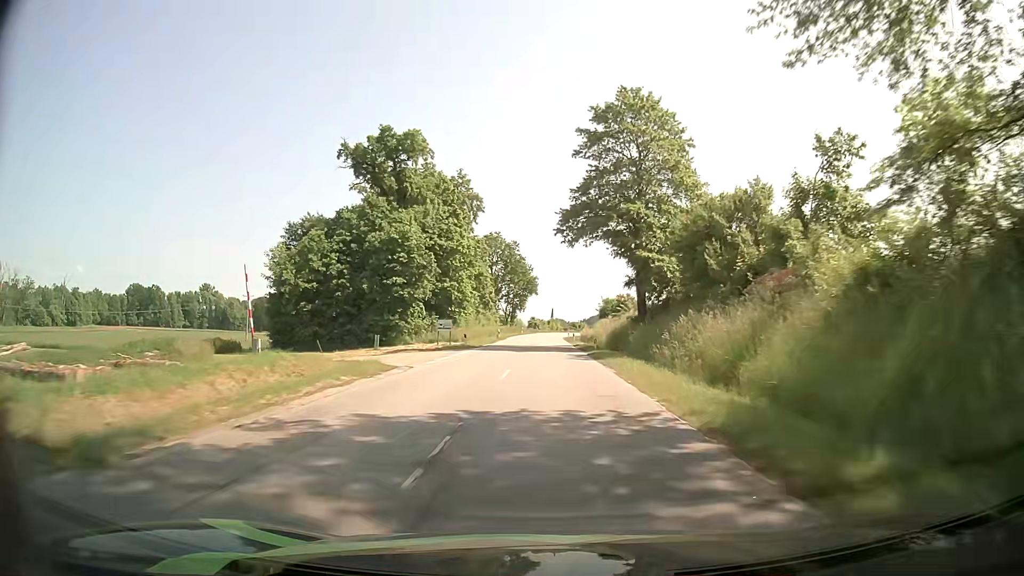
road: secondary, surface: asphalt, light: Day
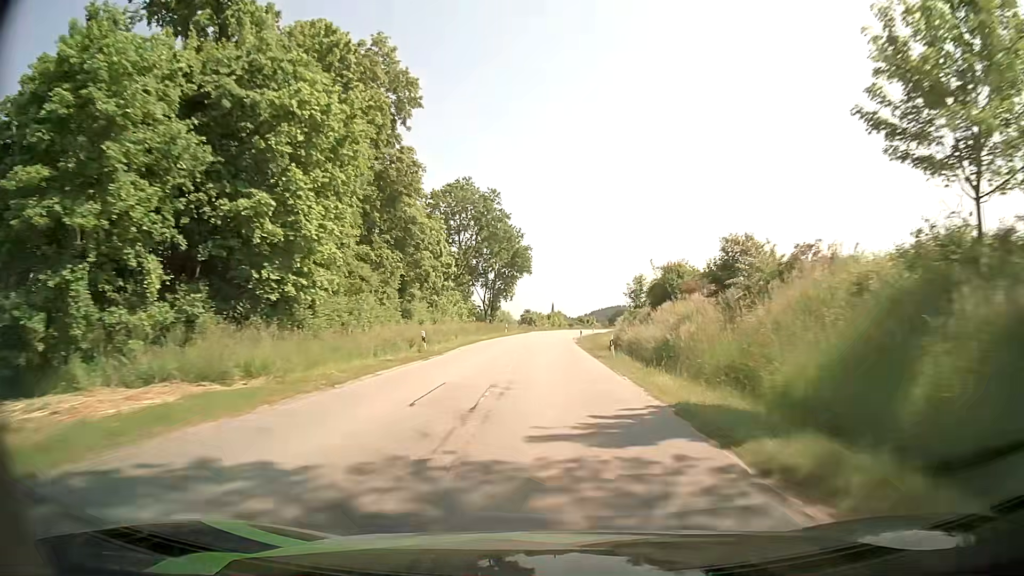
(+0.2, +42.1) m; 0°
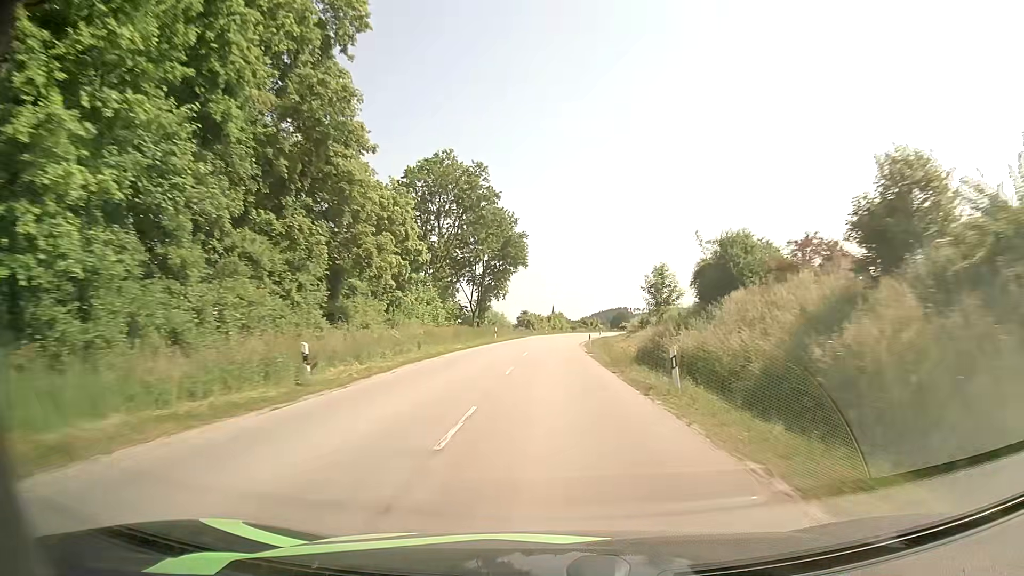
(+0.1, +13.9) m; +1°
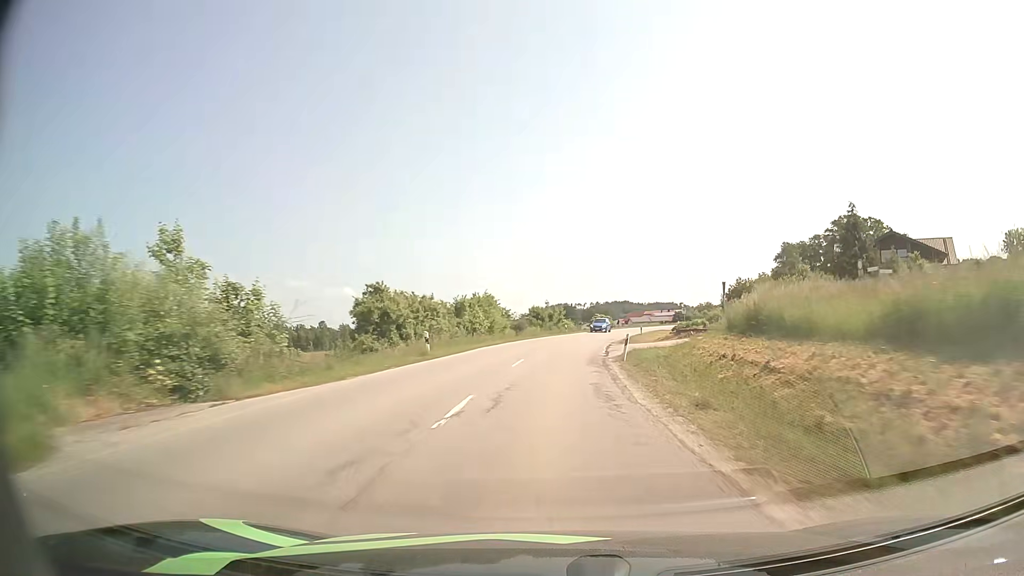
(+1.3, +68.7) m; +5°
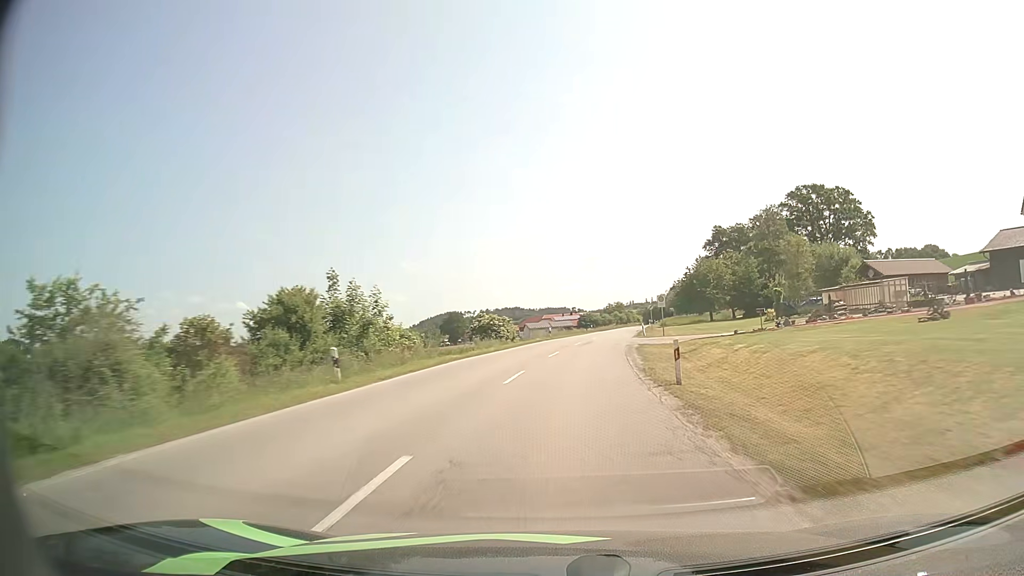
(+3.9, +53.4) m; +9°
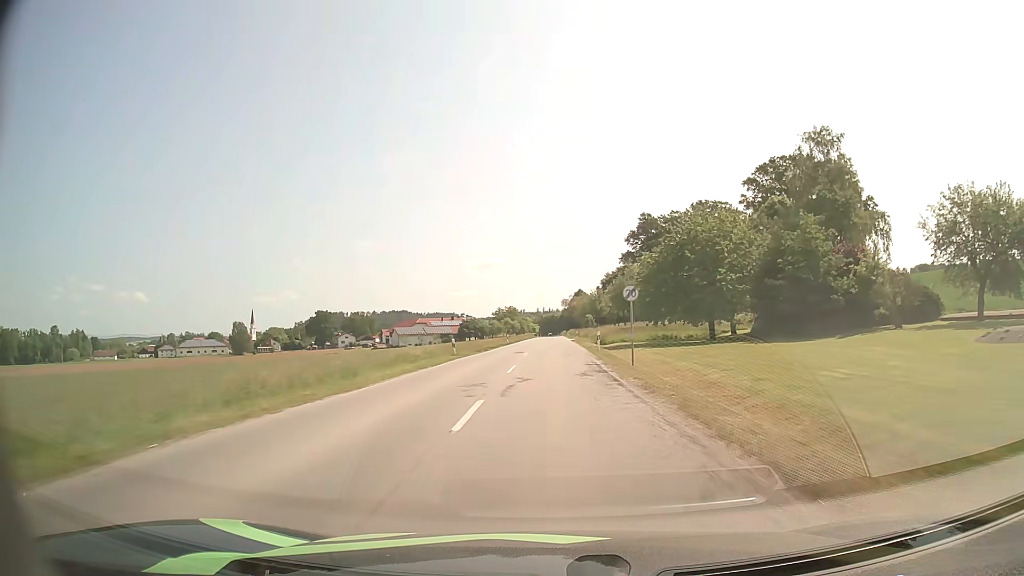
(+4.7, +54.2) m; +9°
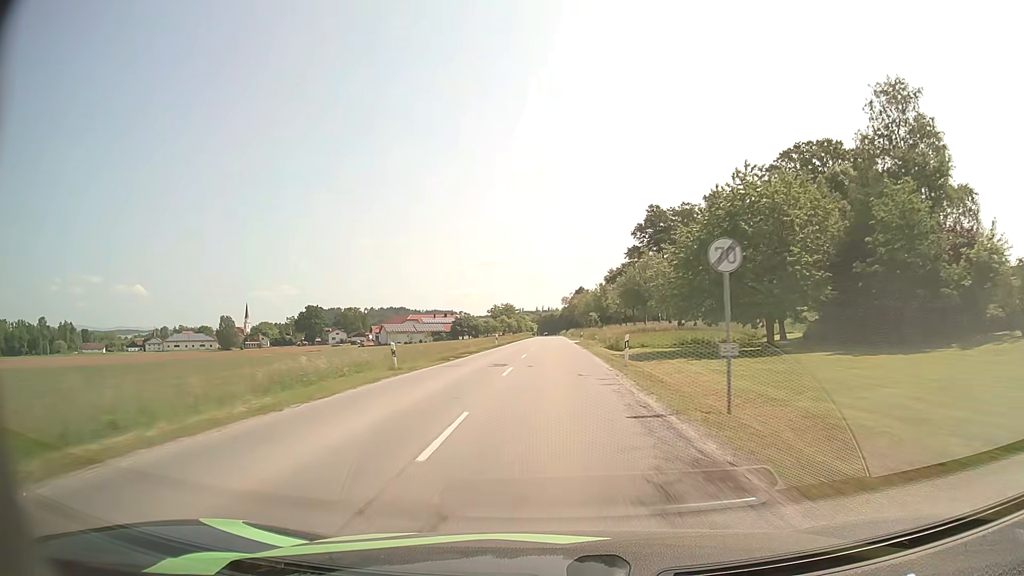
(0.0, +13.8) m; 0°
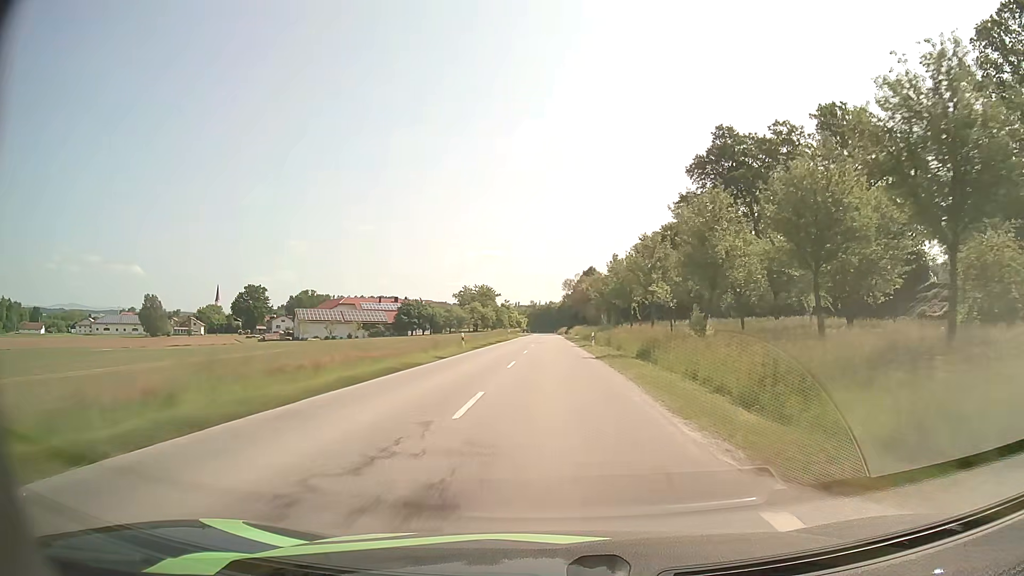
(+0.6, +69.3) m; 0°
(0, +10) (0, +20) (0, +30) (0, +40) (0, +50) (0, +60) (0, +70) (0, +80) (0, +90) (0, +100) m
